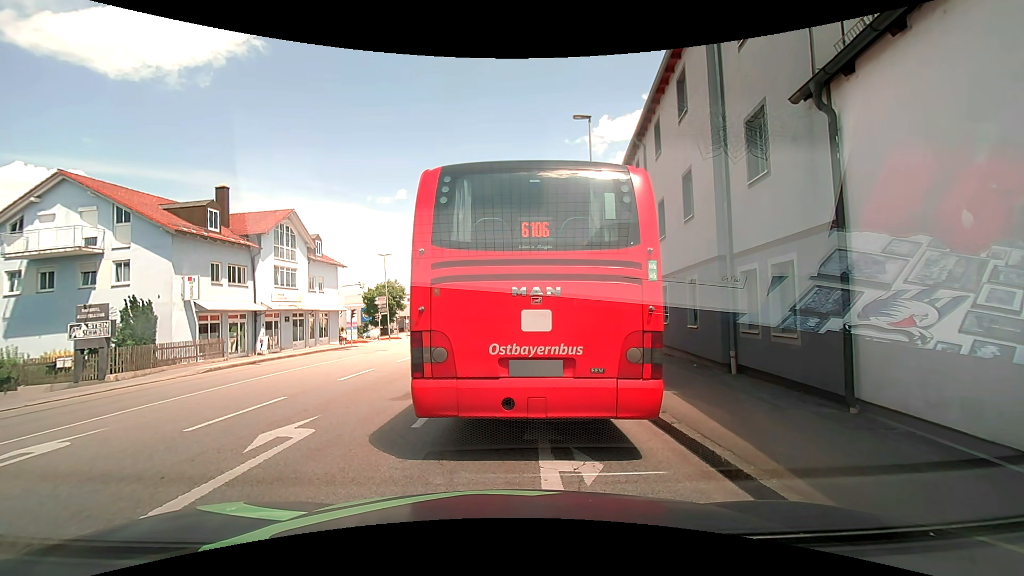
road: tertiary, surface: asphalt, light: Day
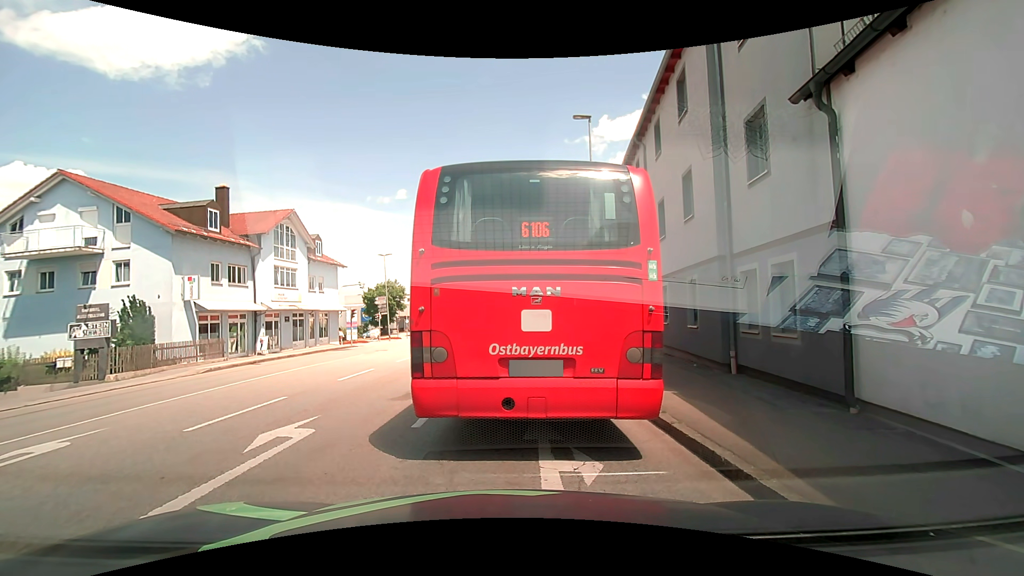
(0.0, 0.0) m; 0°
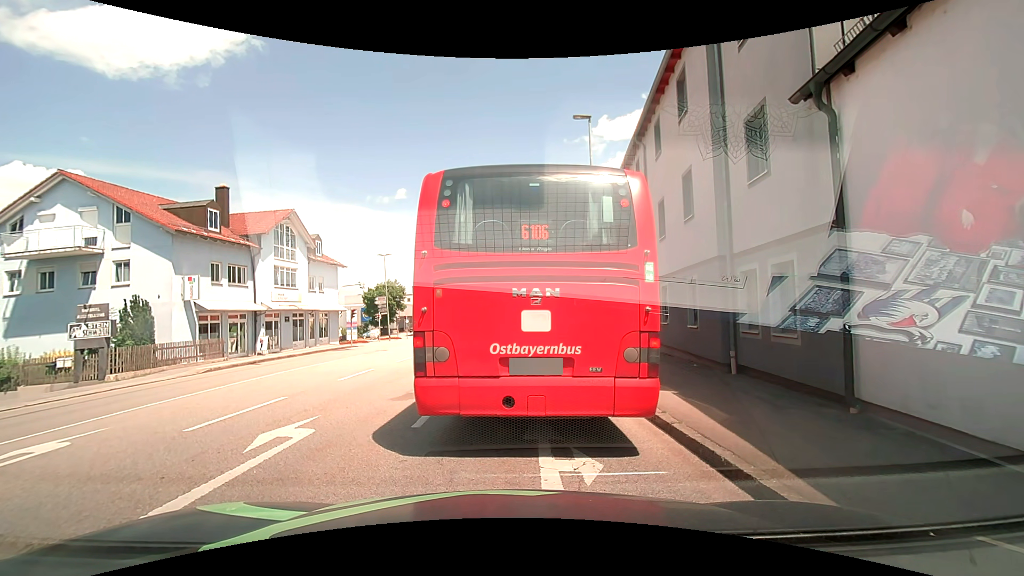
(0.0, 0.0) m; 0°
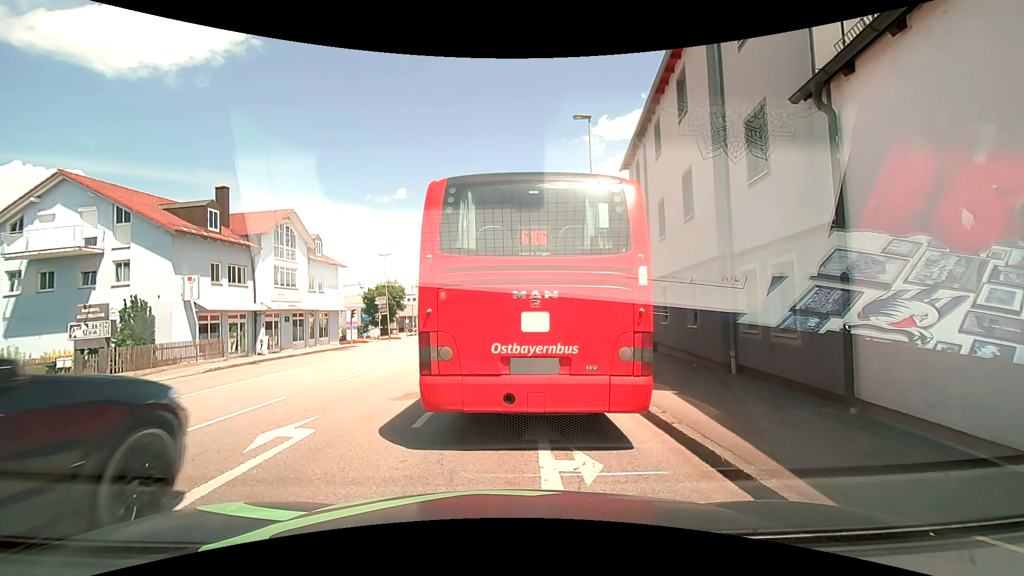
(0.0, 0.0) m; 0°
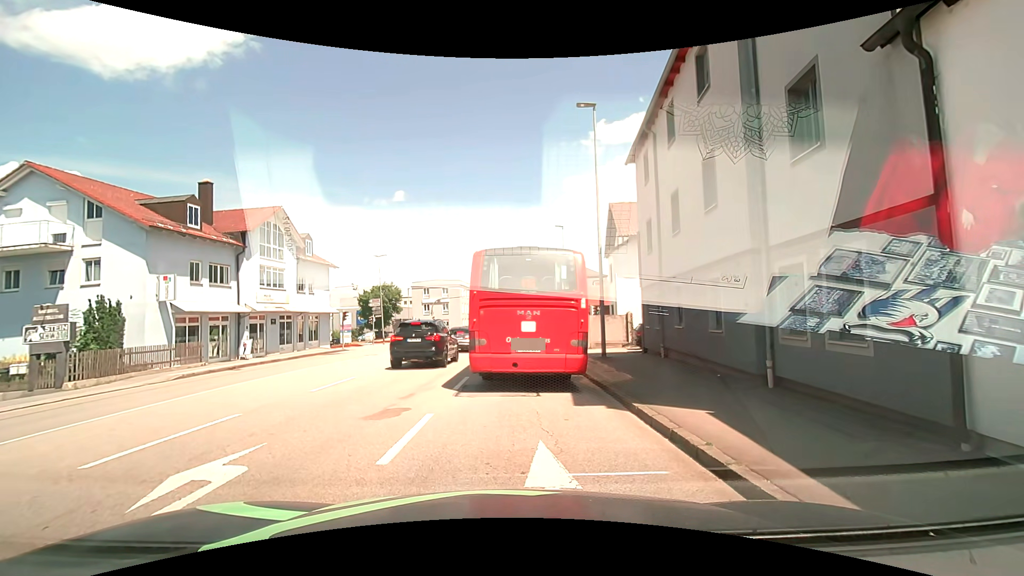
(0.0, +1.8) m; 0°
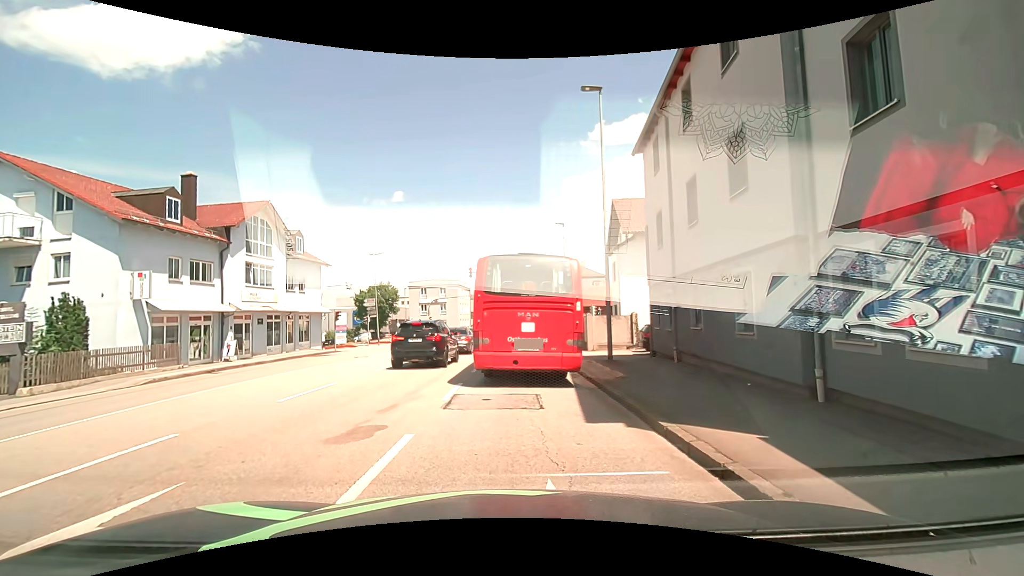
(0.0, +1.6) m; -1°
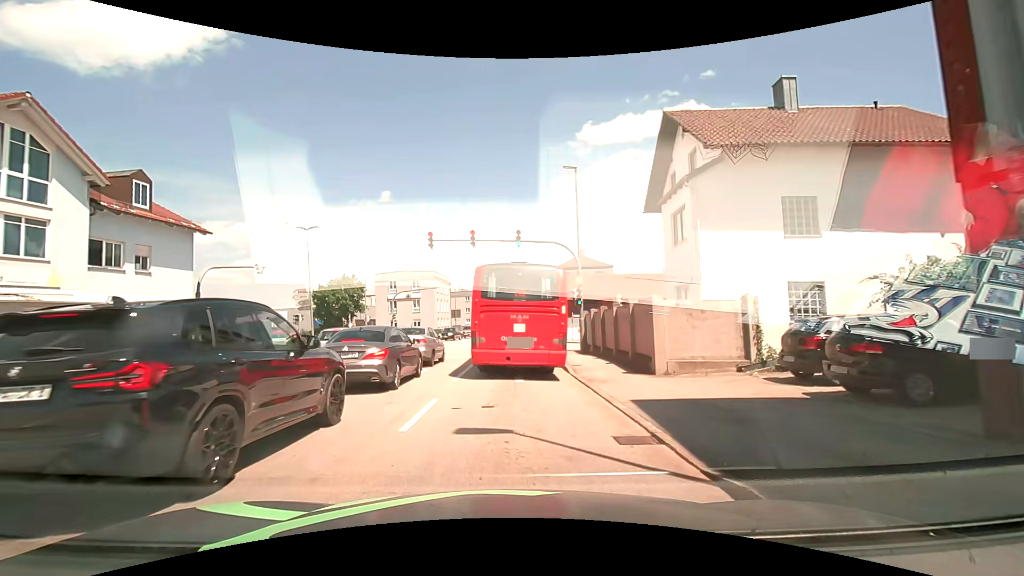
(+0.7, +15.7) m; +3°
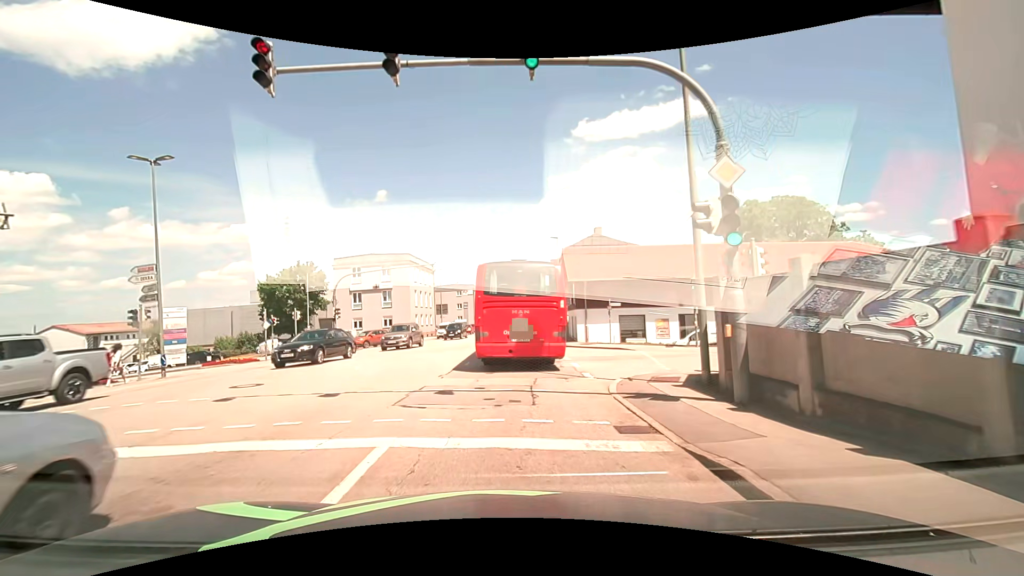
(+0.2, +17.4) m; 0°
(0, +10) (0, +20) (+1, +30) (+1, +40) (+2, +50) (+2, +60) (+2, +70) (+2, +80) (+3, +90) (+3, +100) m
